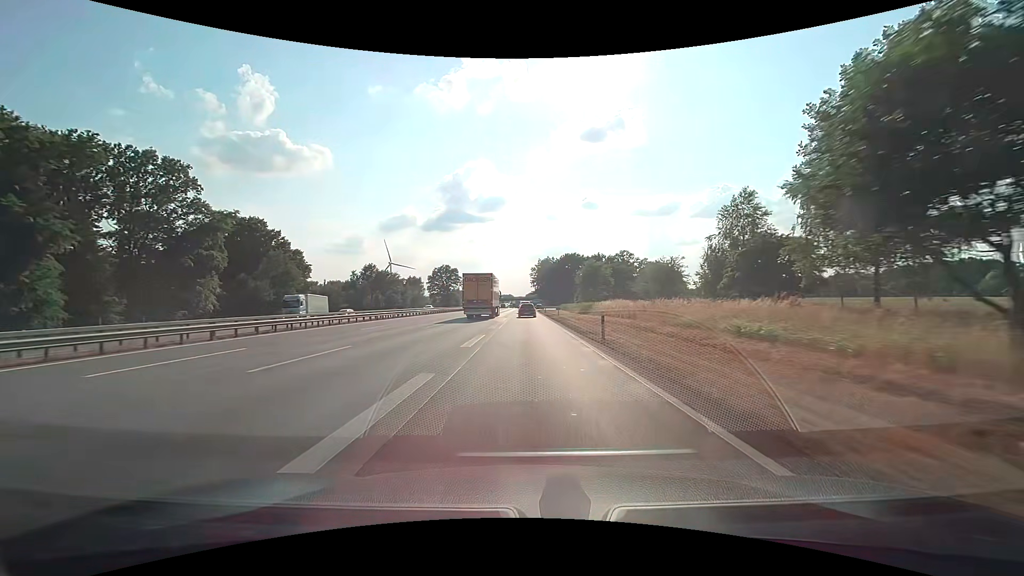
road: motorway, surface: concrete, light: Day
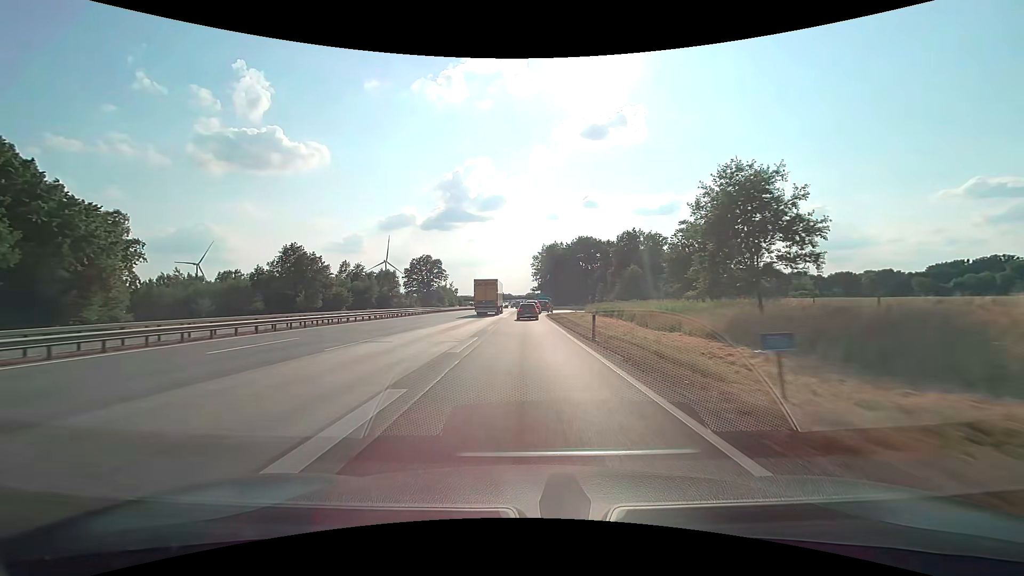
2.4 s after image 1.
(+0.1, +49.6) m; 0°
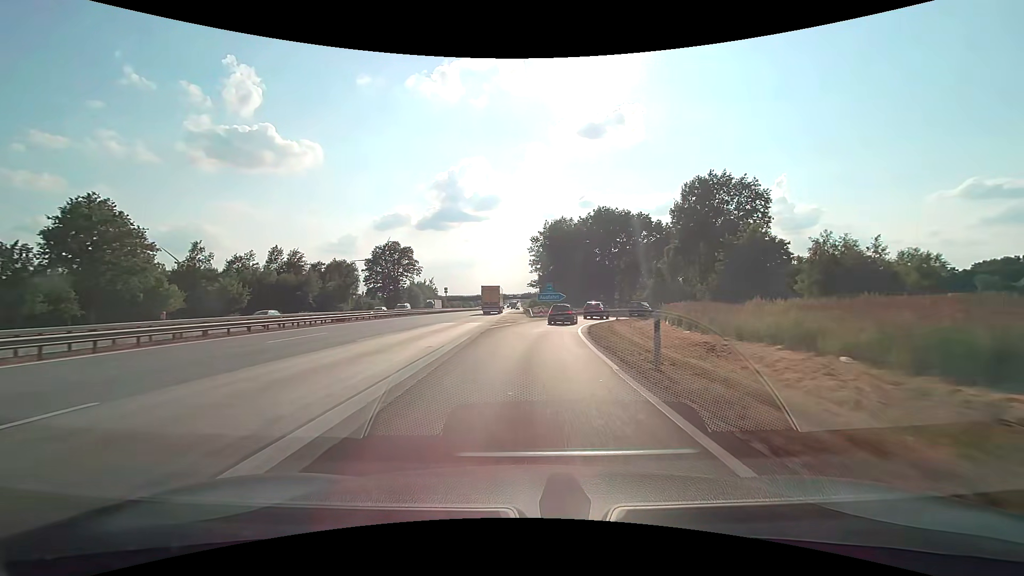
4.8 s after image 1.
(+0.2, +45.8) m; 0°
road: motorway_link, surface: asphalt
(0, +10) (0, +20) (+1, +30) (+3, +40) (+6, +49) (+10, +59) (+14, +68) (+19, +76) (+26, +84) (+32, +91) m
